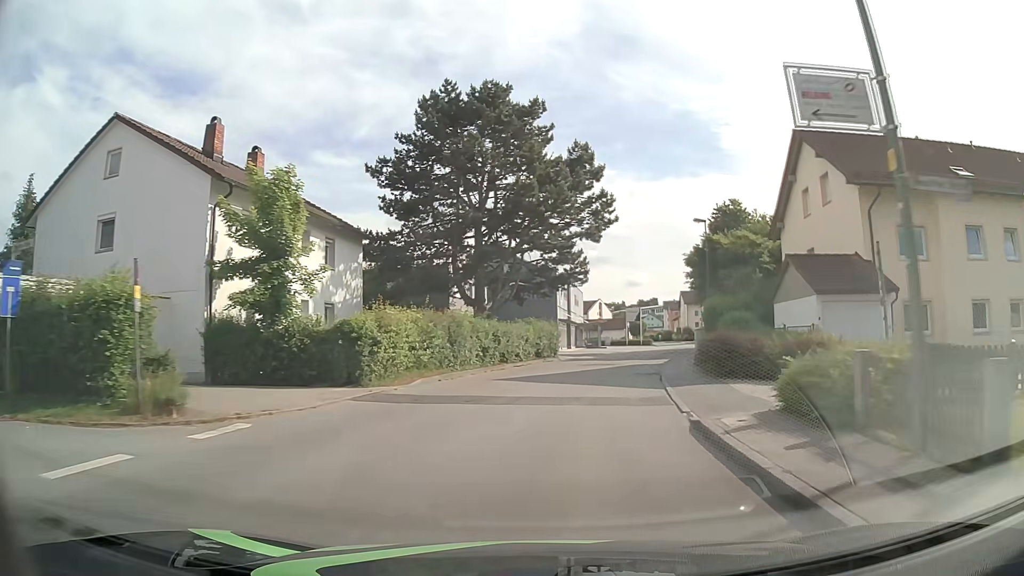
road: unclassified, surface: asphalt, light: Day
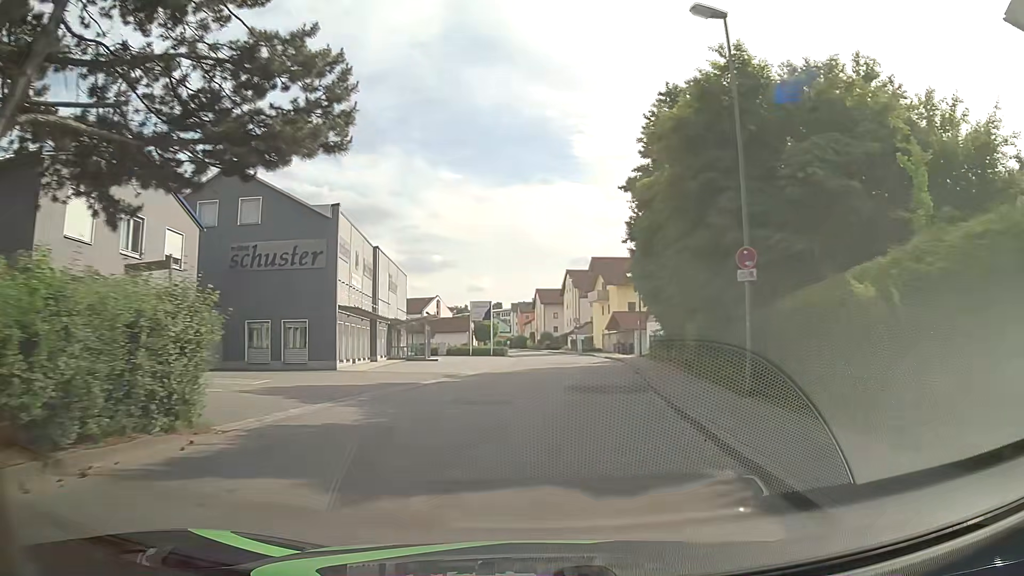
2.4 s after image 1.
(+3.2, +29.0) m; +13°
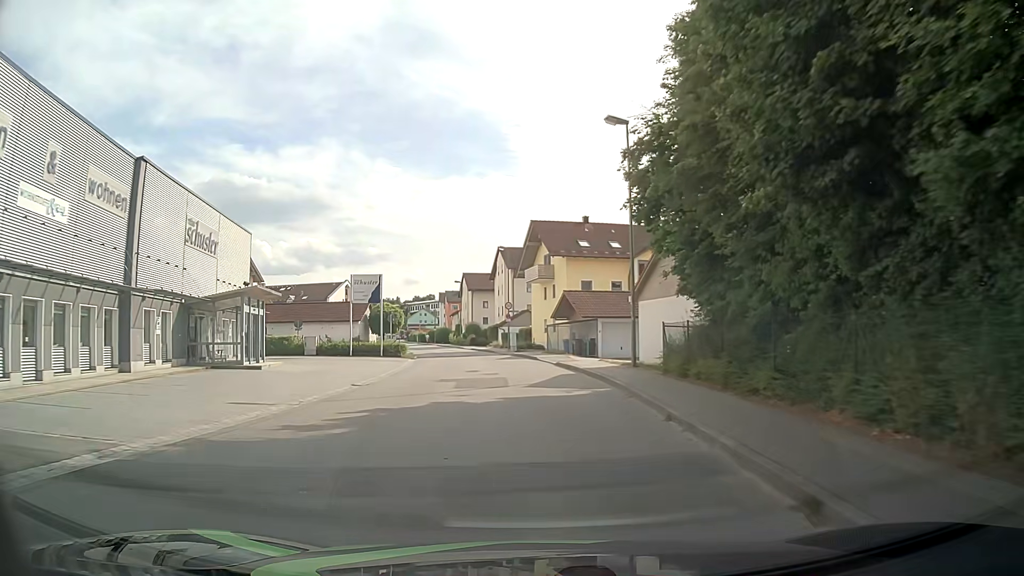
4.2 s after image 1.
(+1.2, +21.1) m; +5°
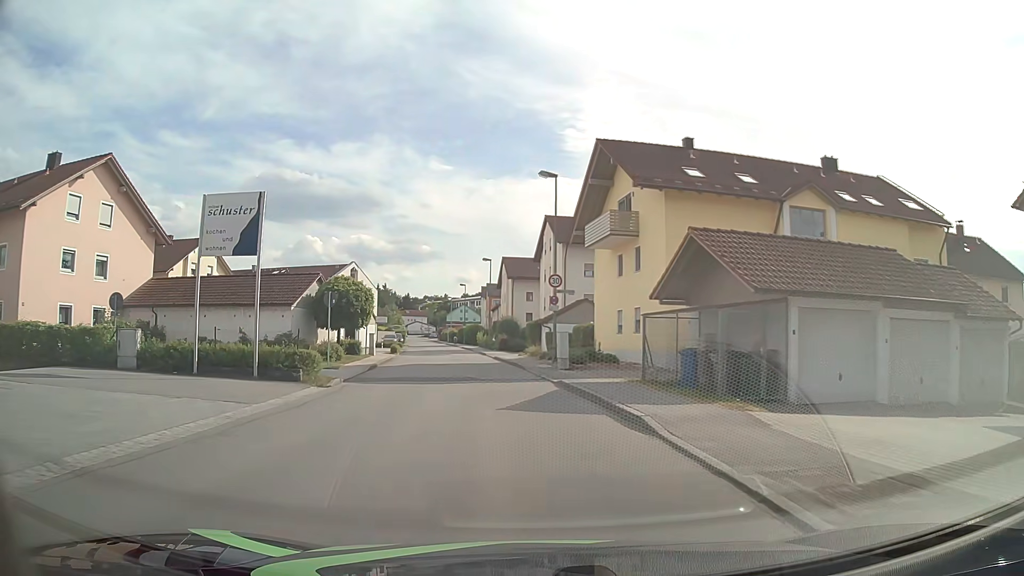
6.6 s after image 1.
(-0.3, +24.8) m; -3°
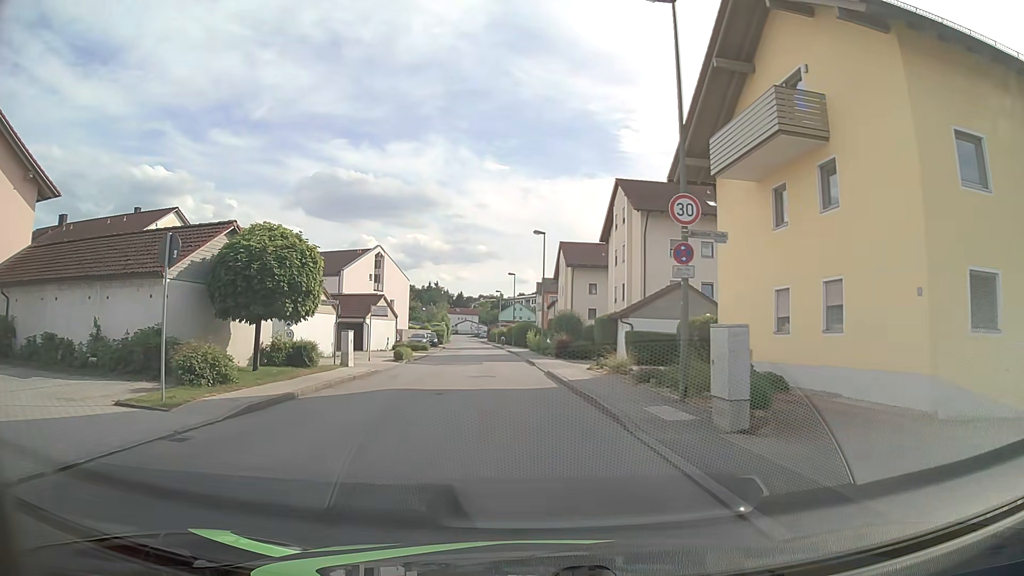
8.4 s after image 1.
(-0.8, +16.0) m; -5°
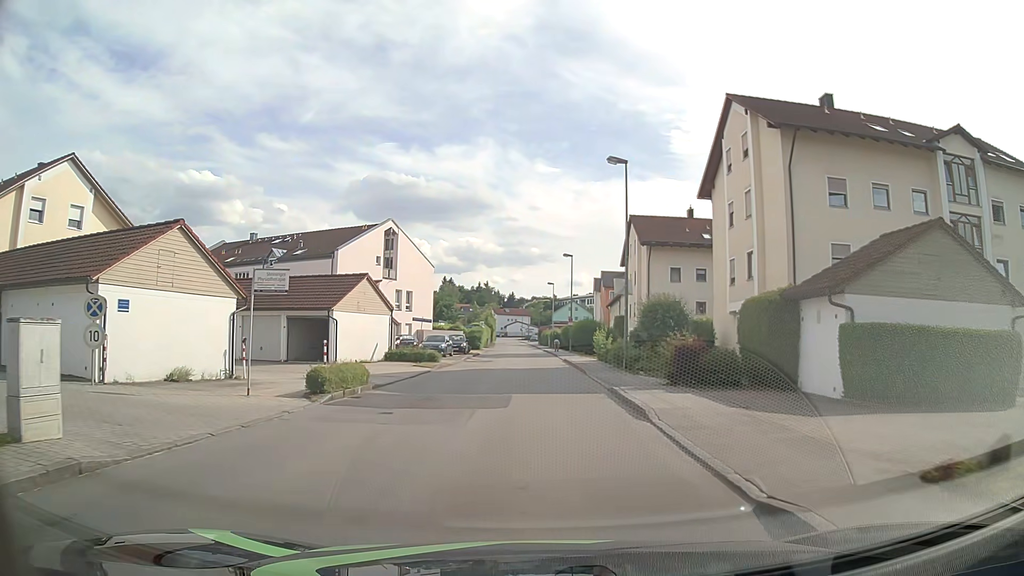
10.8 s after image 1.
(-0.7, +19.0) m; -4°
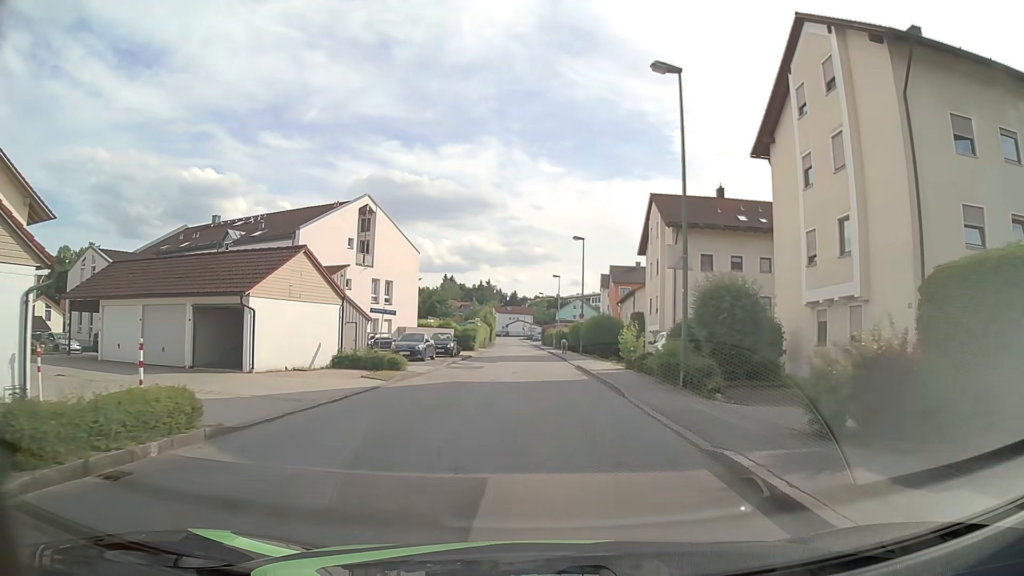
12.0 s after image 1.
(-0.1, +9.5) m; -1°
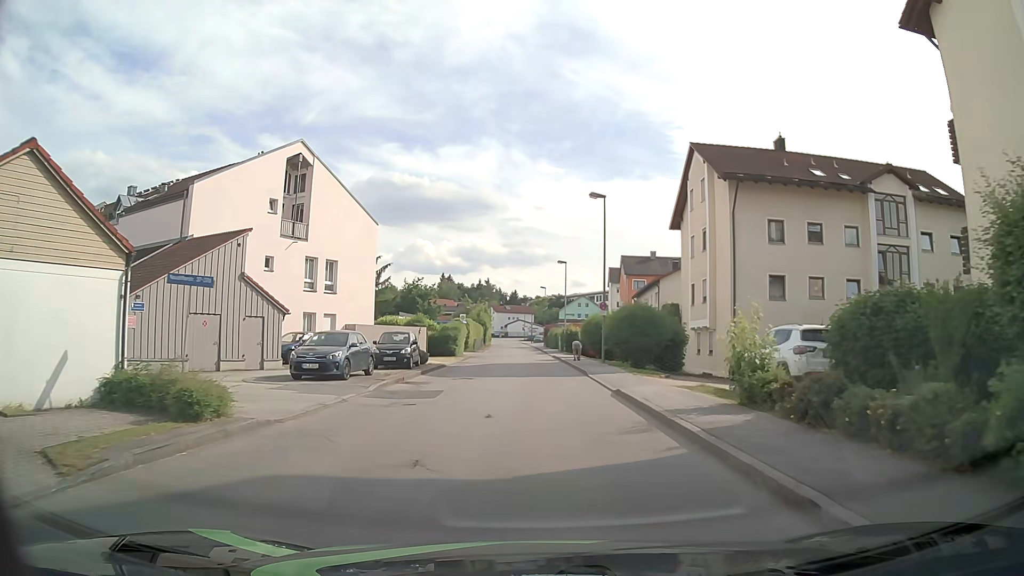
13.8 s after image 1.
(+0.1, +14.3) m; +1°
(0, +10) (0, +20) (-1, +30) (-1, +40) (-1, +50) (-1, +60) (-2, +70) (-2, +80) (-3, +90) (-3, +100) m
